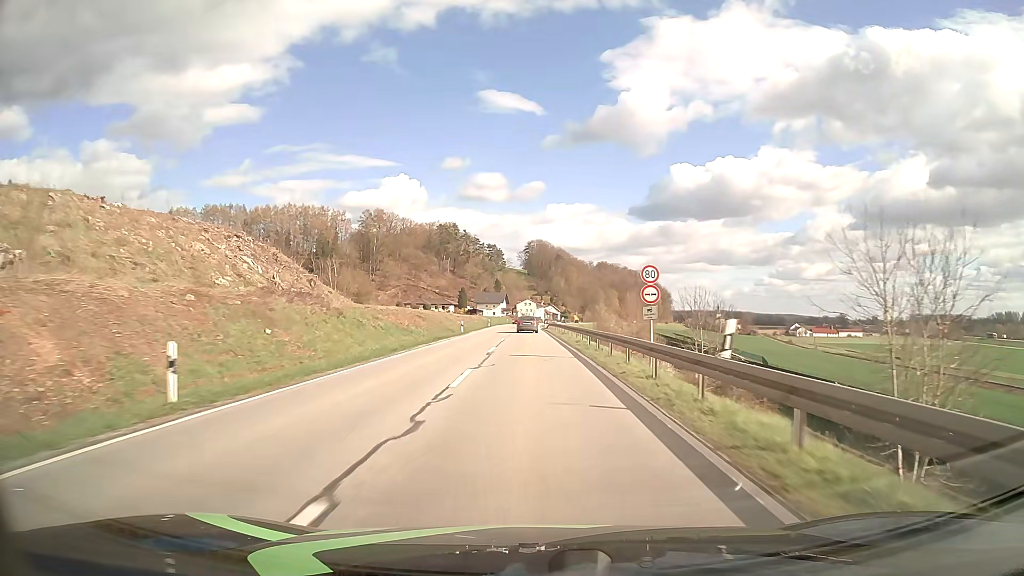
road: secondary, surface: asphalt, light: Day
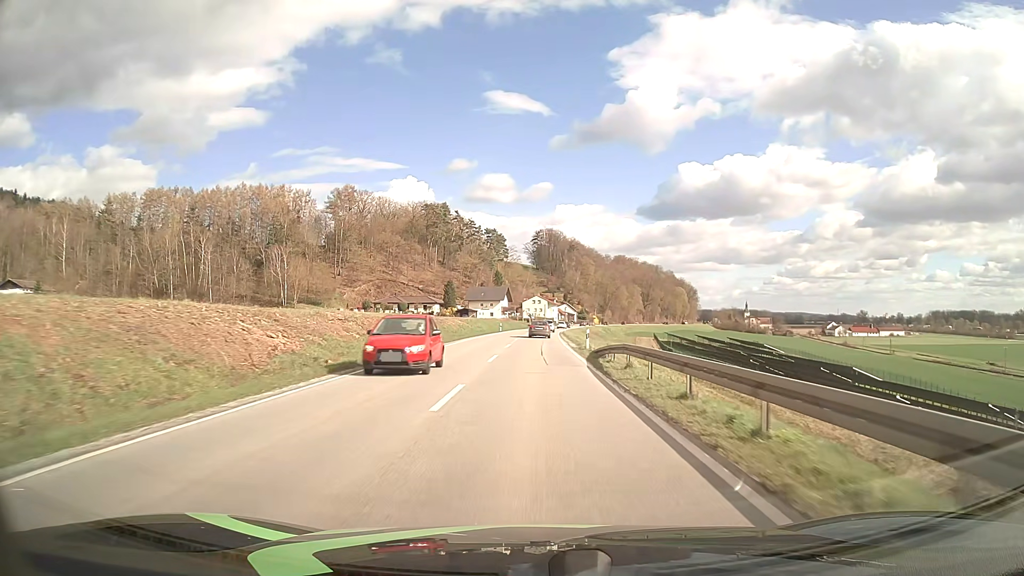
(-0.7, +62.9) m; -1°
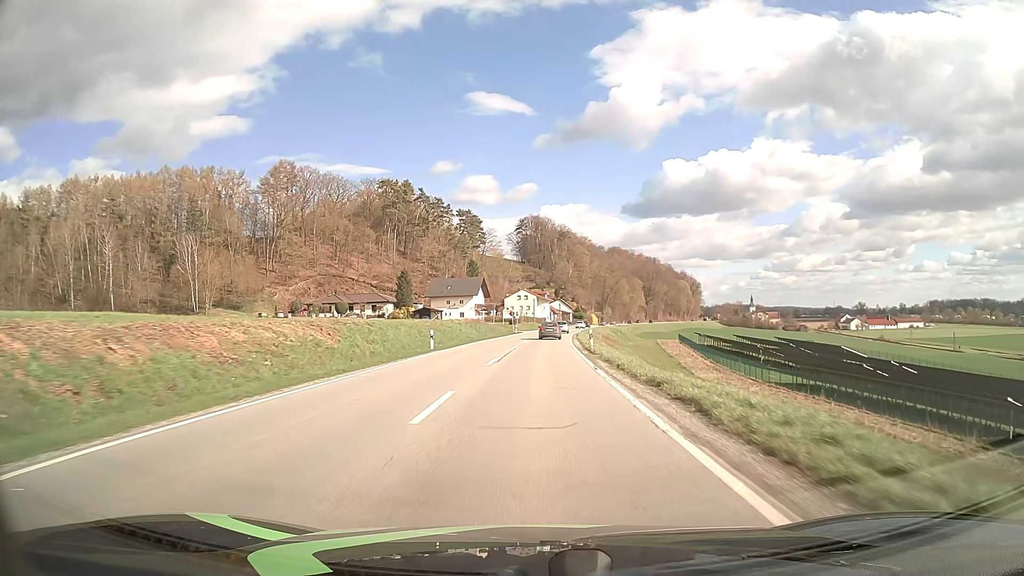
(+0.3, +49.8) m; +1°
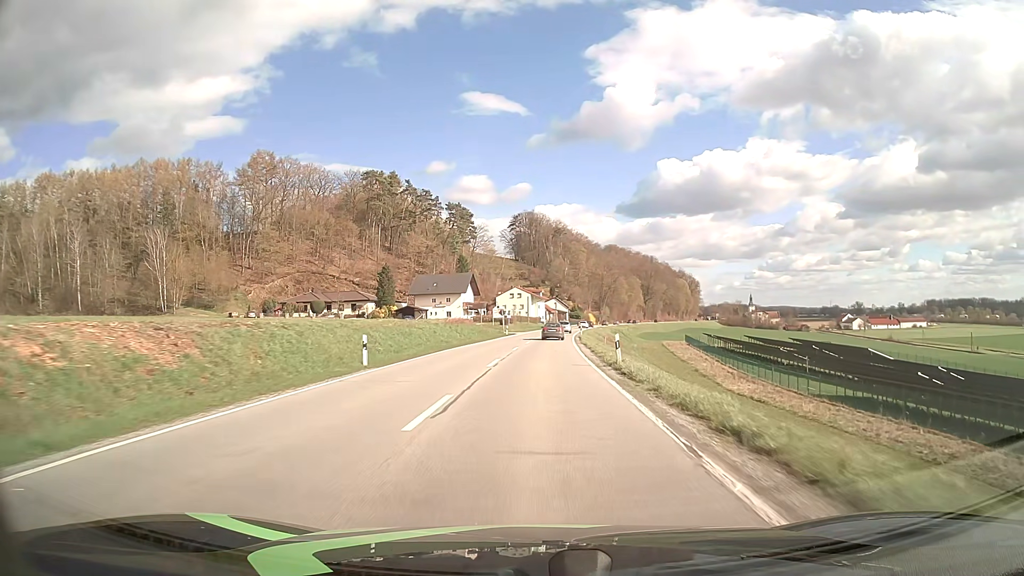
(+0.1, +12.5) m; 0°
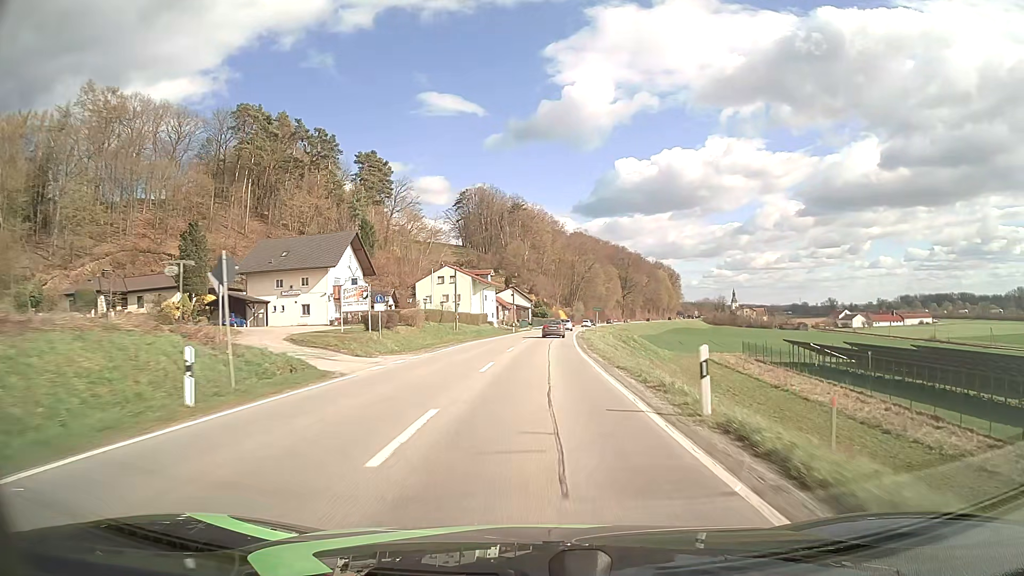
(+1.9, +62.5) m; +4°
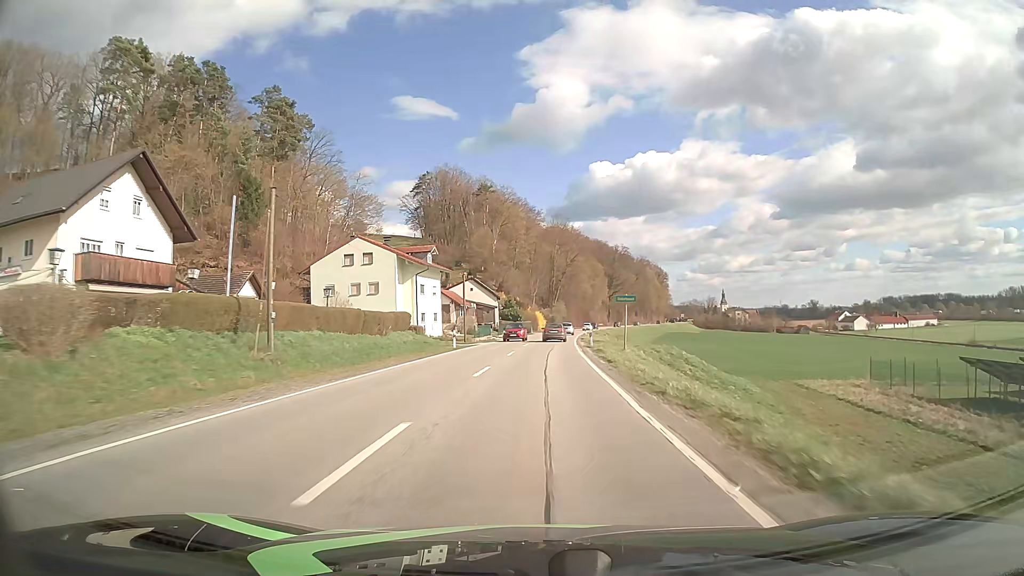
(+0.8, +37.6) m; +2°
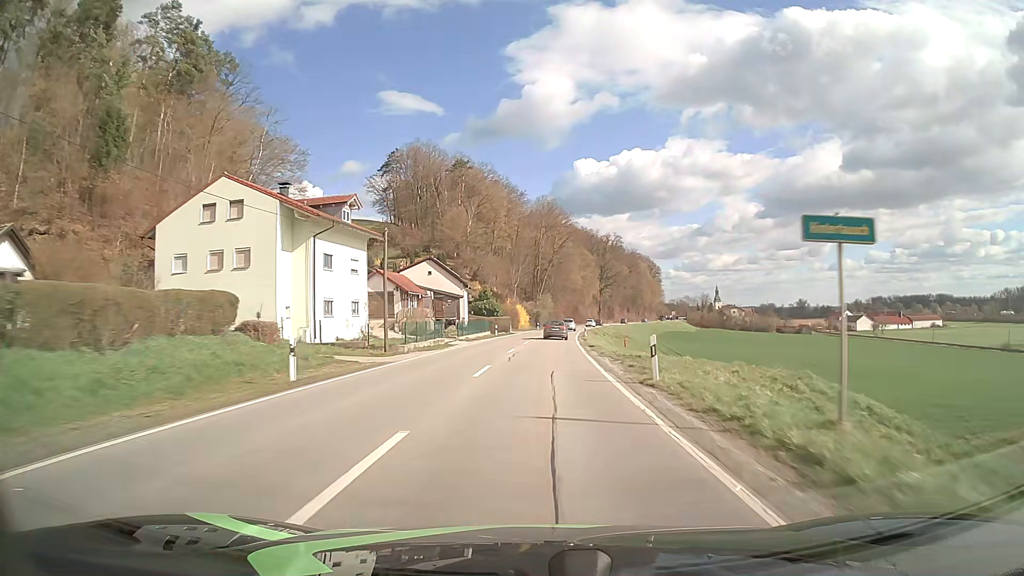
(+0.4, +25.0) m; +2°
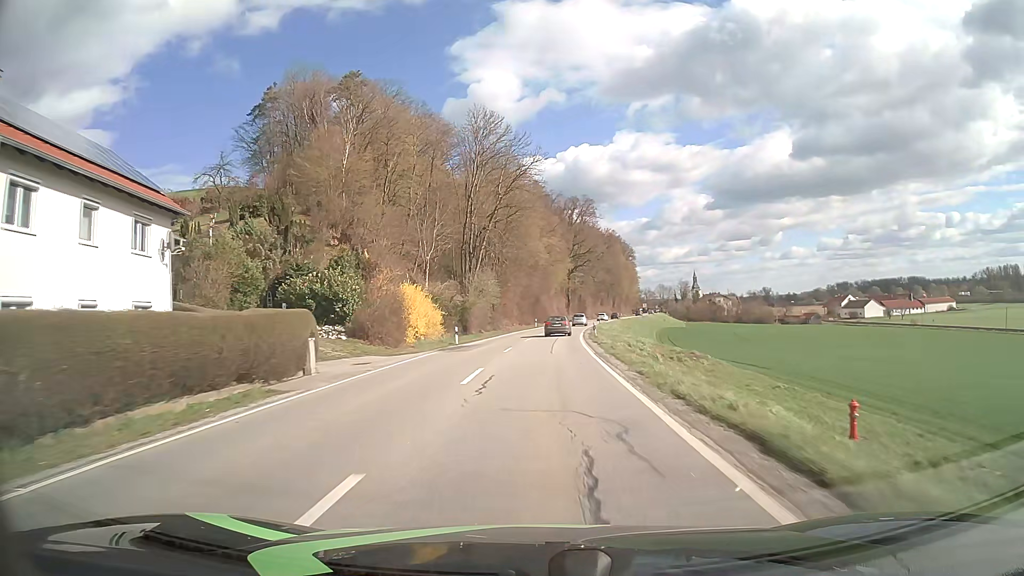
(+2.3, +62.6) m; +4°
(0, +10) (0, +20) (0, +30) (+1, +40) (+1, +50) (+2, +60) (+3, +70) (+4, +80) (+6, +90) (+7, +100) m
